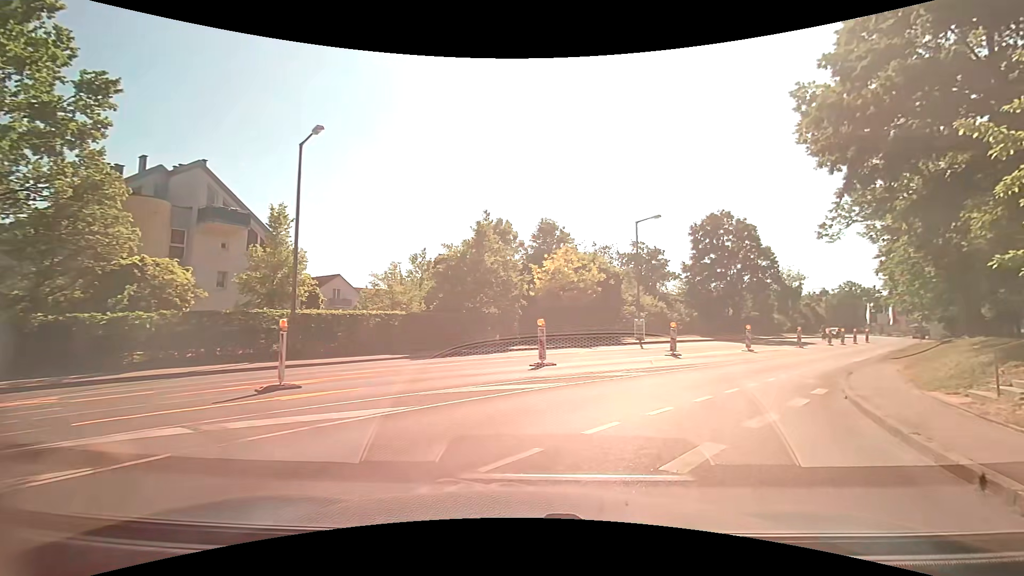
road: trunk_link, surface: asphalt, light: Day
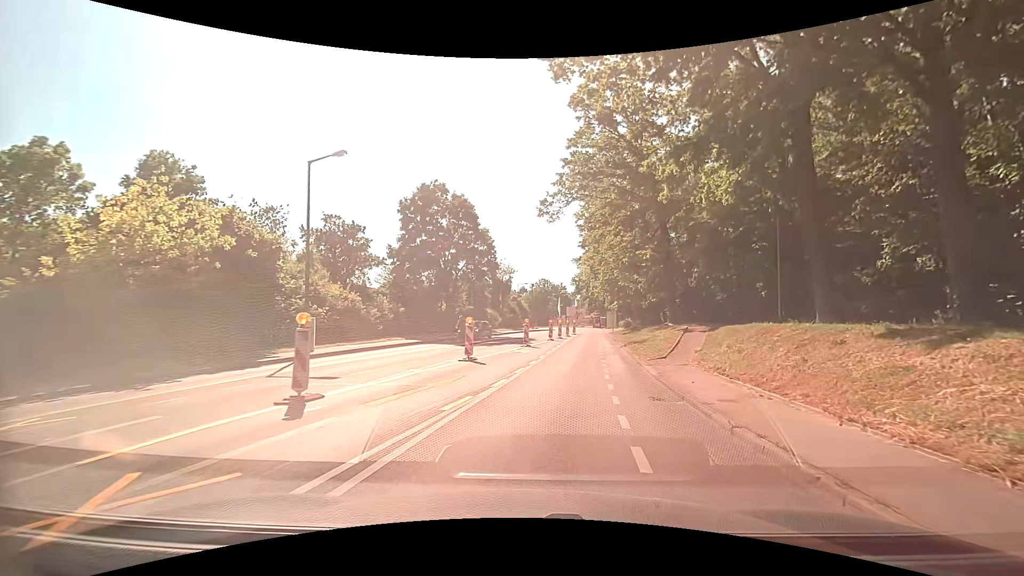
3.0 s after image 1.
(+5.2, +14.7) m; +32°
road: tertiary
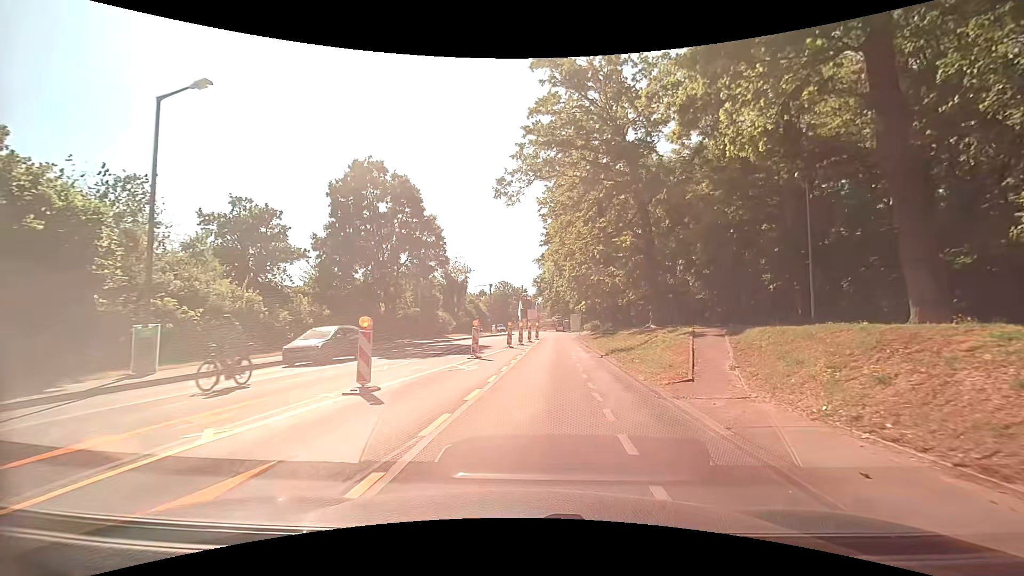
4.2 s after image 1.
(+0.4, +7.6) m; +5°
(0, +10) (+1, +20) (+2, +30) (+3, +40) (+3, +50) (+4, +60) (+4, +70) (+4, +80) (+4, +90) (+2, +100) m
